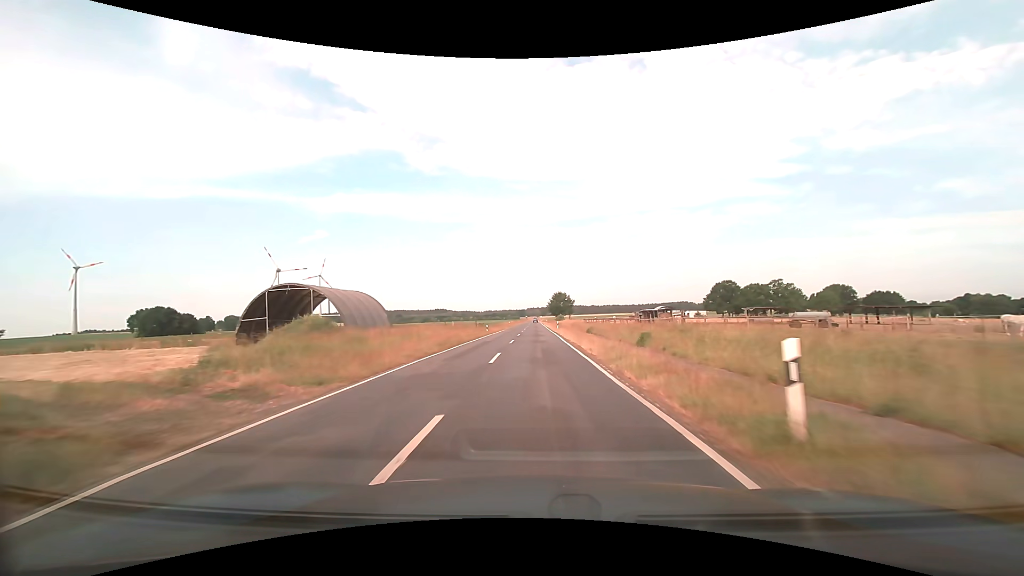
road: tertiary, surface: asphalt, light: Day
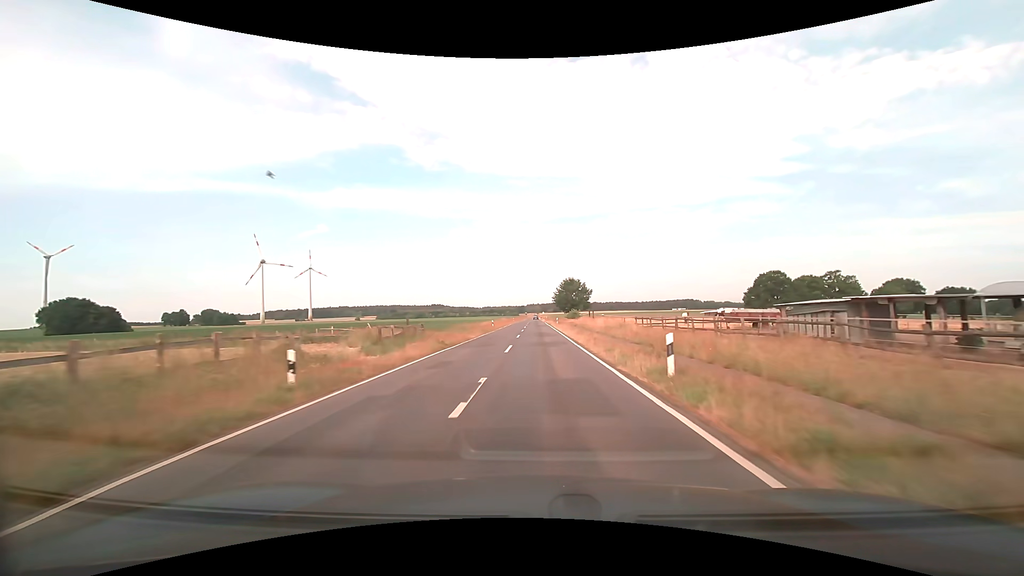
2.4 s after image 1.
(-0.2, +44.1) m; 0°
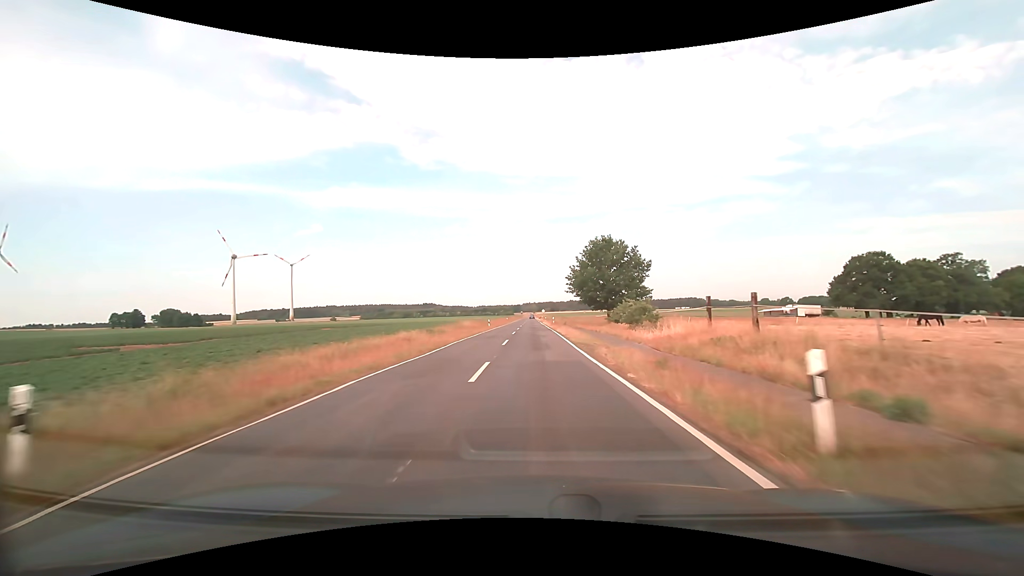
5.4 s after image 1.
(+0.3, +56.2) m; +1°
(0, +10) (0, +20) (0, +30) (0, +40) (0, +50) (0, +60) (0, +70) (0, +80) (0, +90) (0, +100) m
